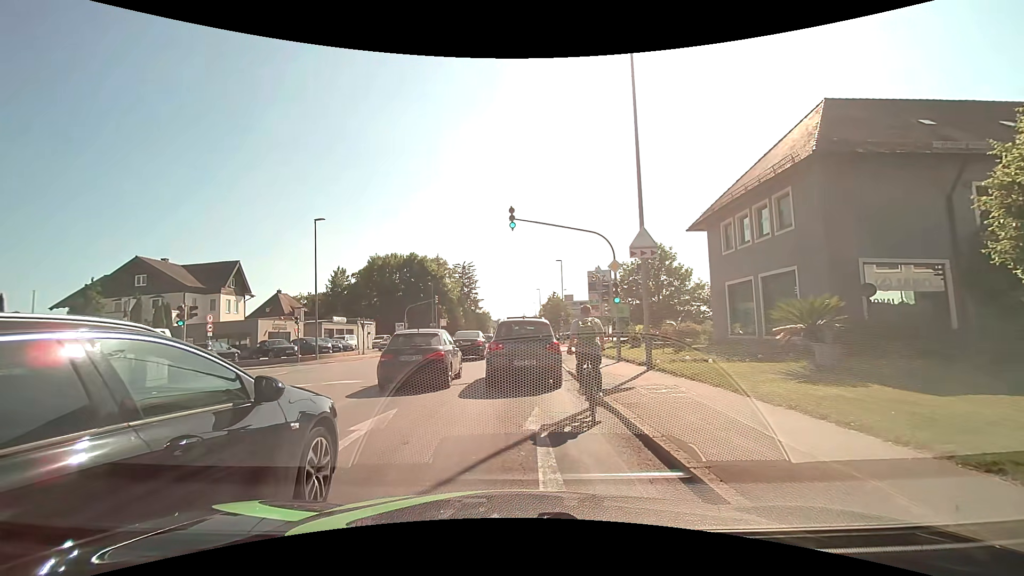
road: tertiary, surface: asphalt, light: Day
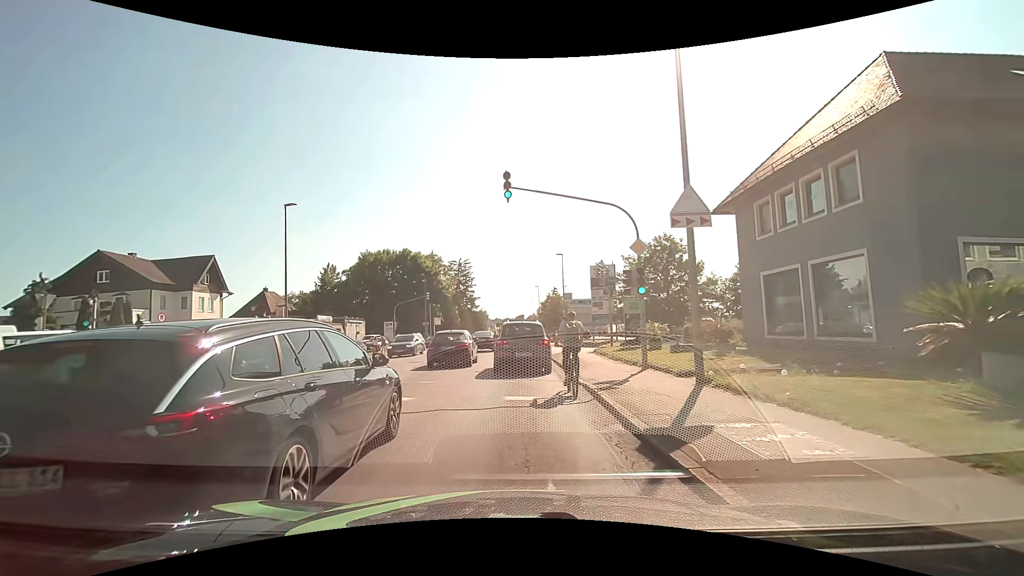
(-0.1, +4.5) m; -1°
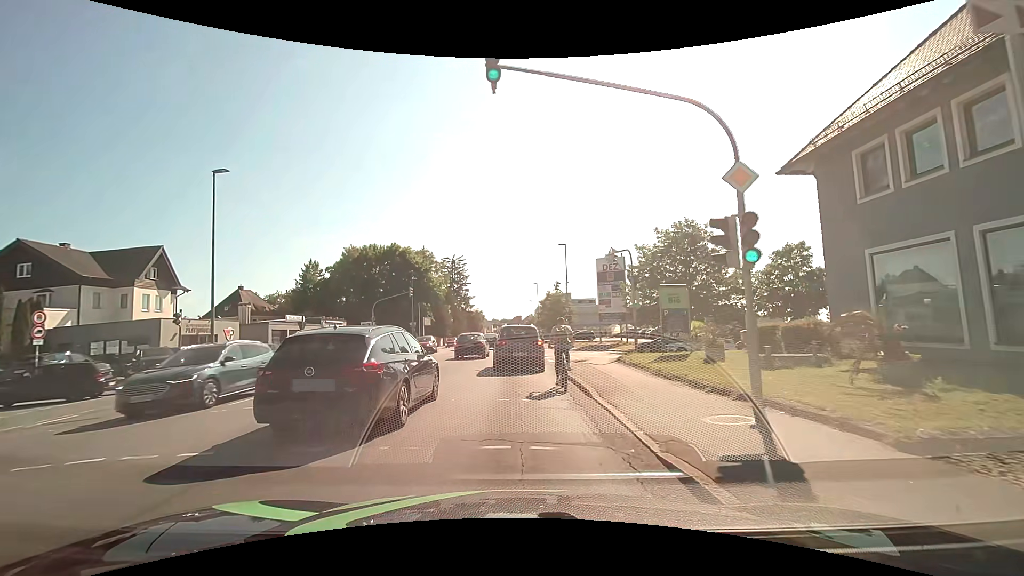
(0.0, +7.4) m; -1°
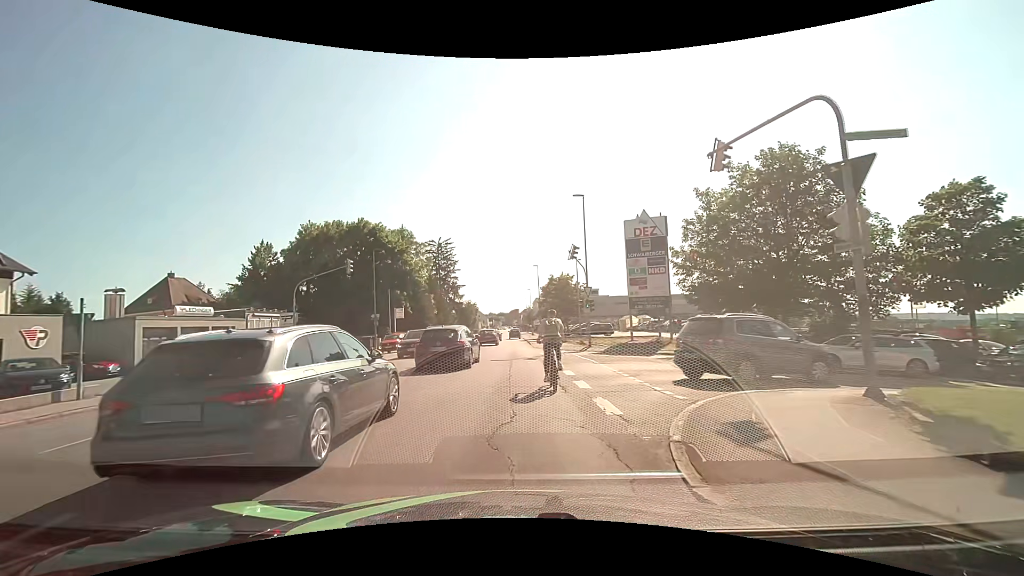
(+0.2, +16.3) m; +1°
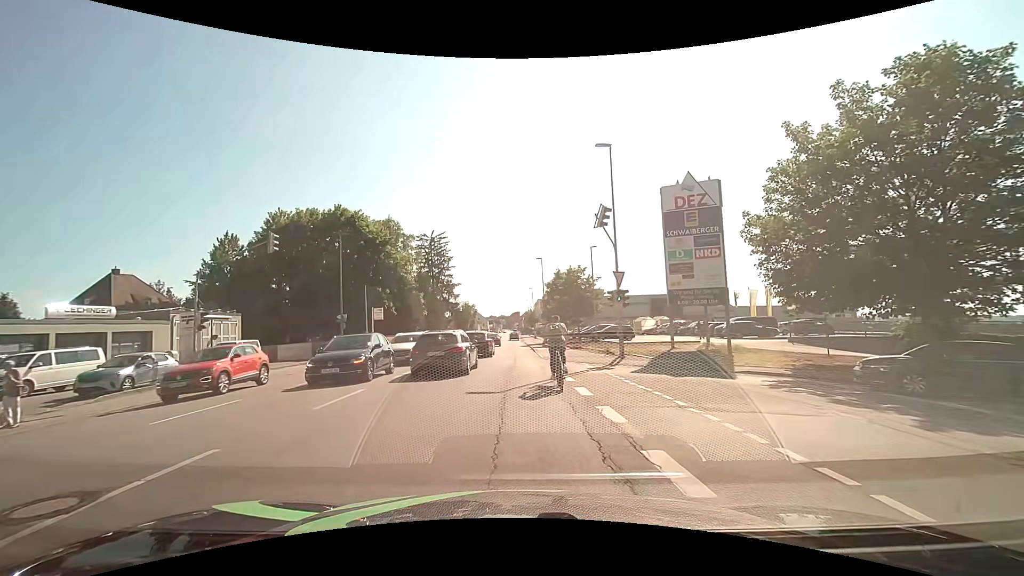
(0.0, +9.9) m; -1°
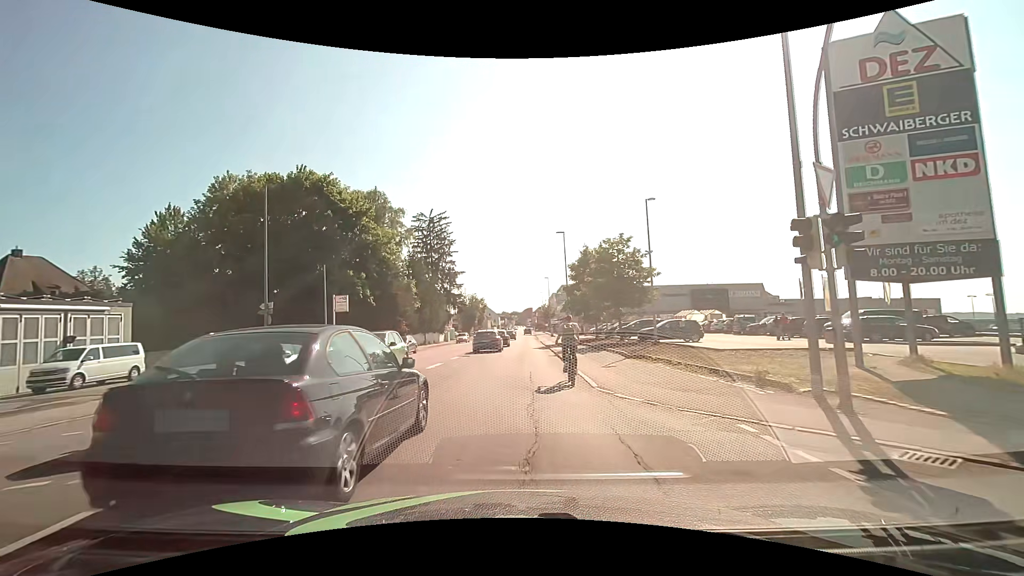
(0.0, +14.5) m; -1°
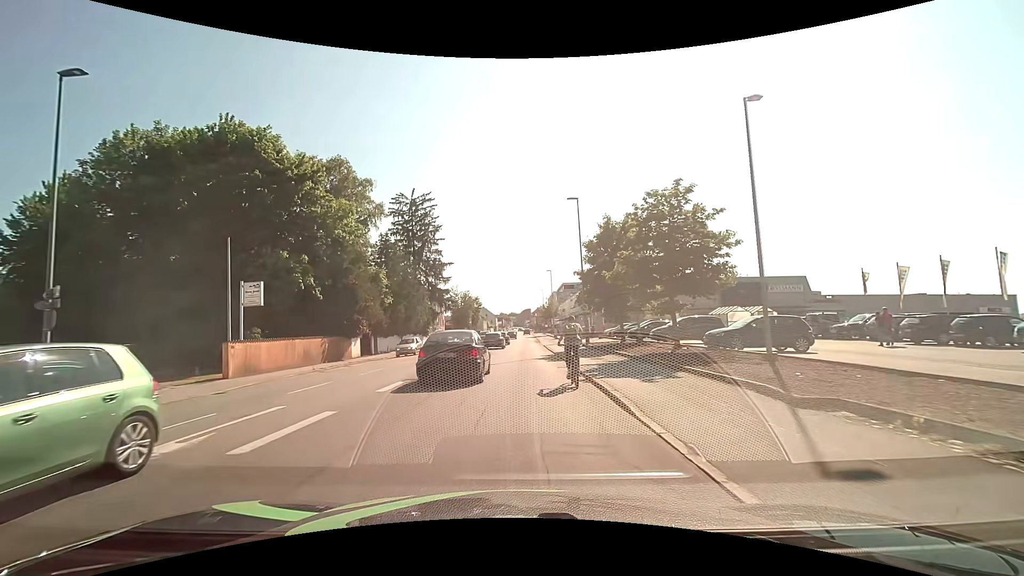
(0.0, +12.5) m; 0°
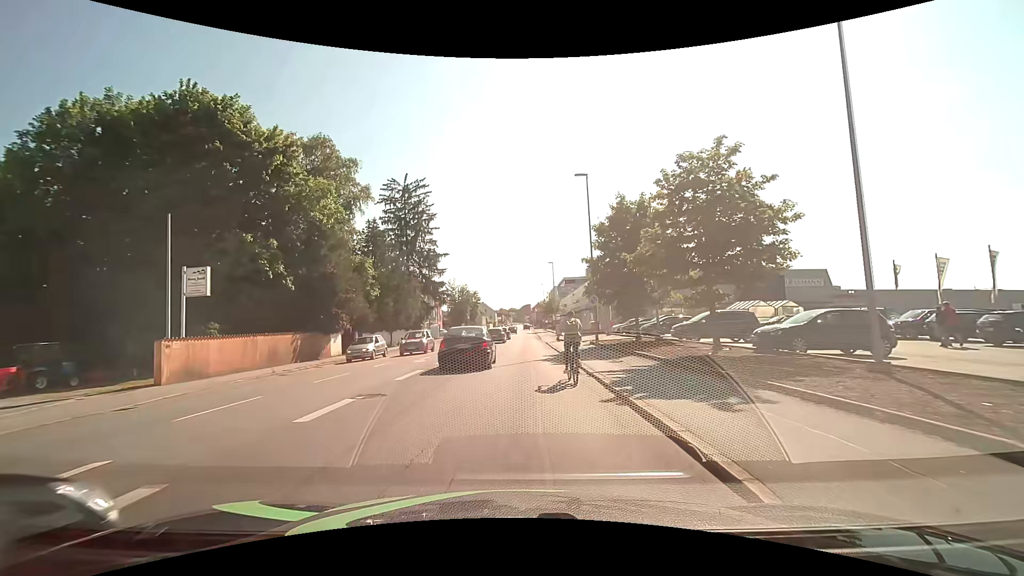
(0.0, +4.4) m; 0°
(0, +10) (0, +20) (+1, +30) (+1, +40) (+1, +50) (+1, +60) (+1, +70) (+1, +80) (+1, +90) (+1, +100) m
